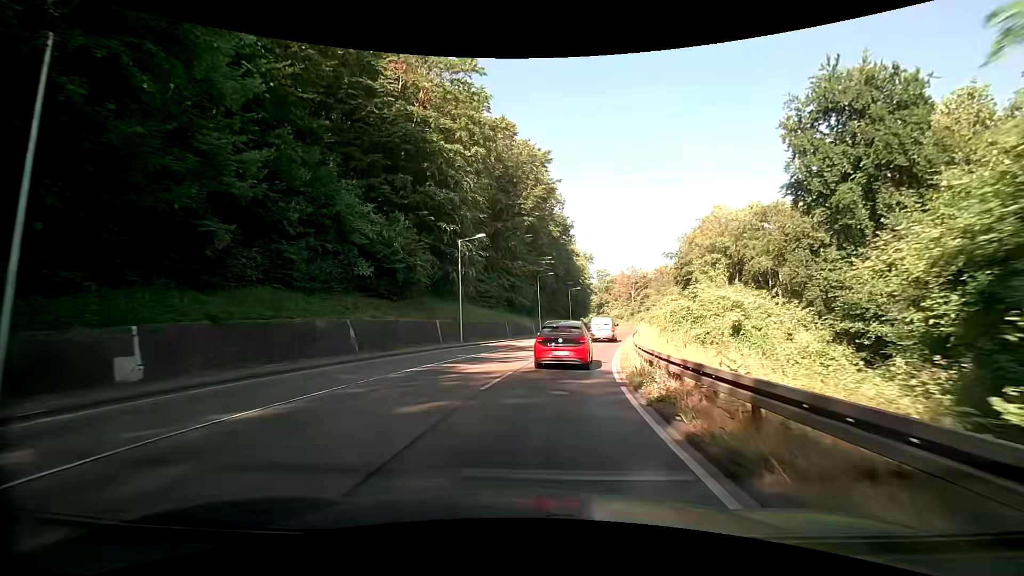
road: secondary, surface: asphalt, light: Day
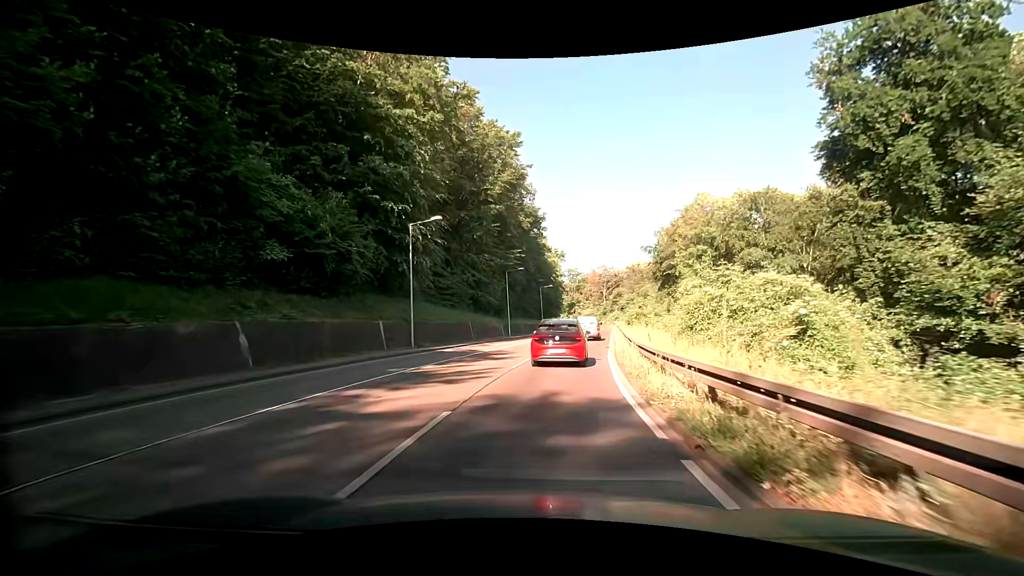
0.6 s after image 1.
(+0.3, +6.8) m; +4°
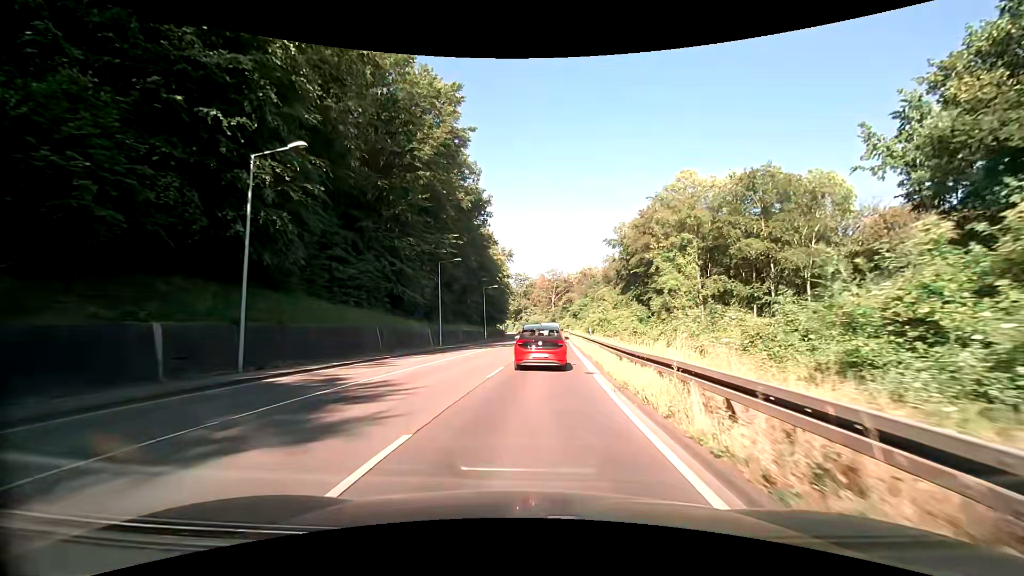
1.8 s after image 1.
(+0.7, +13.4) m; +6°
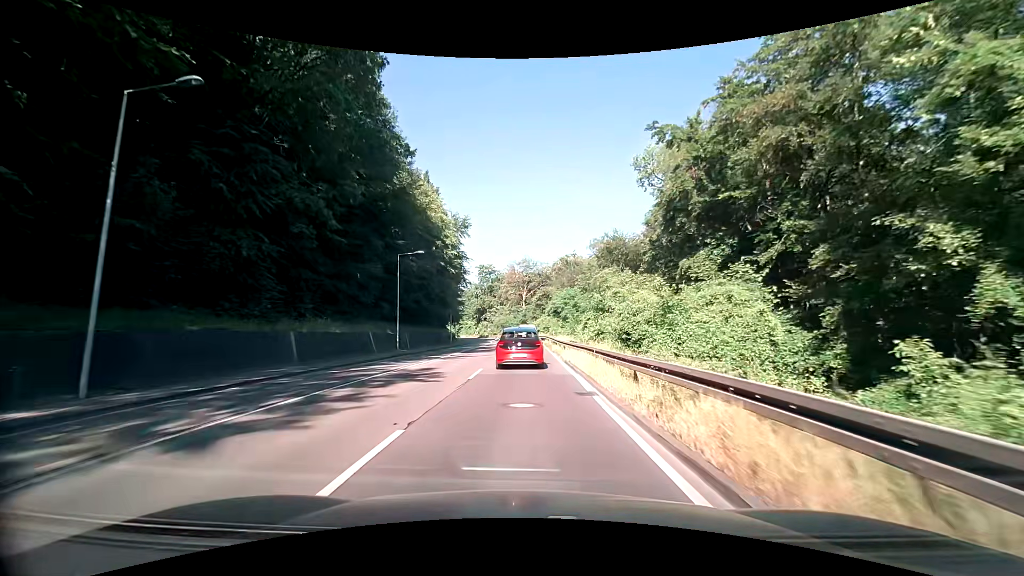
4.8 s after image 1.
(+2.2, +35.7) m; +4°
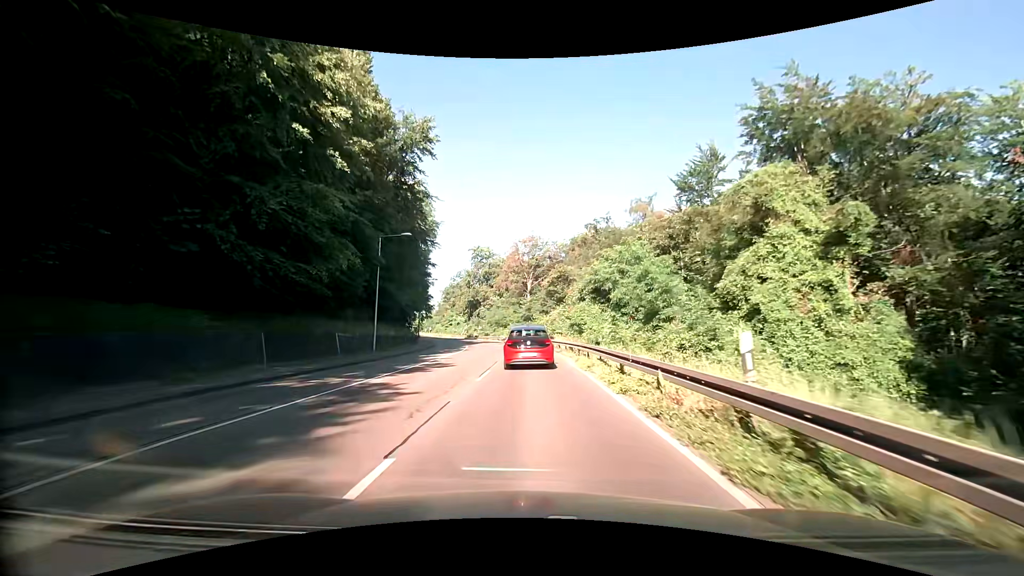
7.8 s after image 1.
(0.0, +37.6) m; 0°
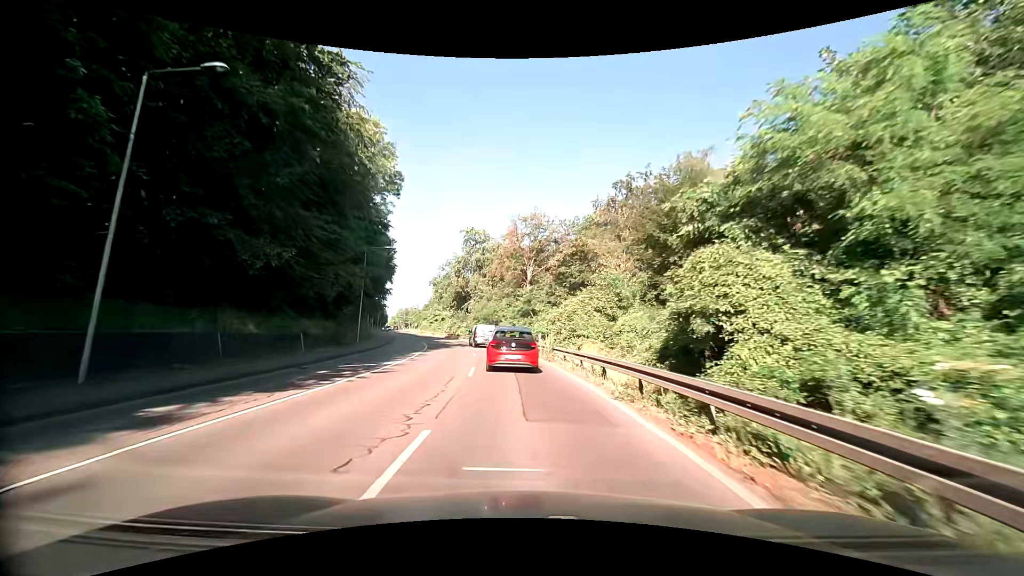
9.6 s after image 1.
(0.0, +22.6) m; +1°
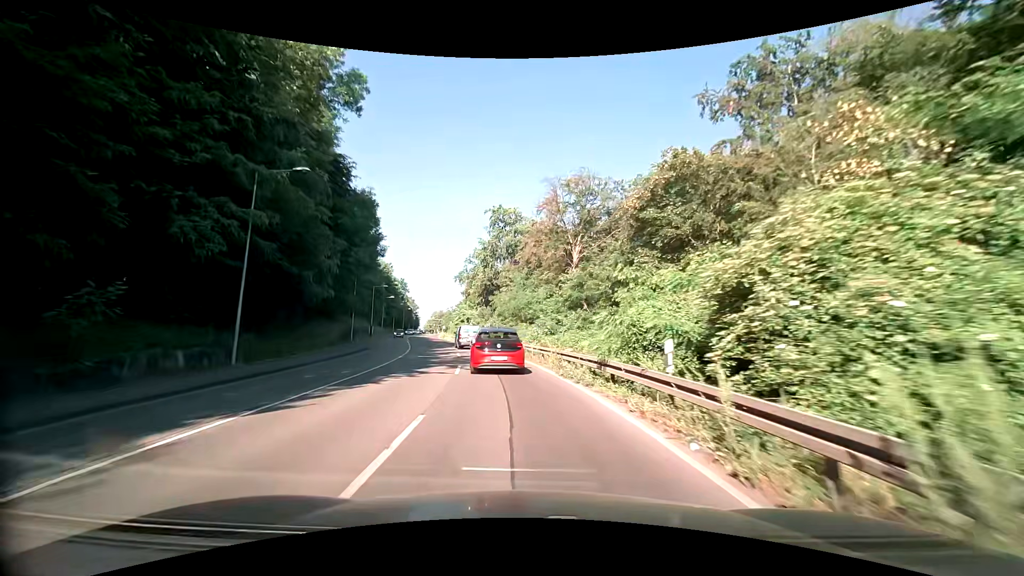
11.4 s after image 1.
(-0.8, +23.0) m; -5°
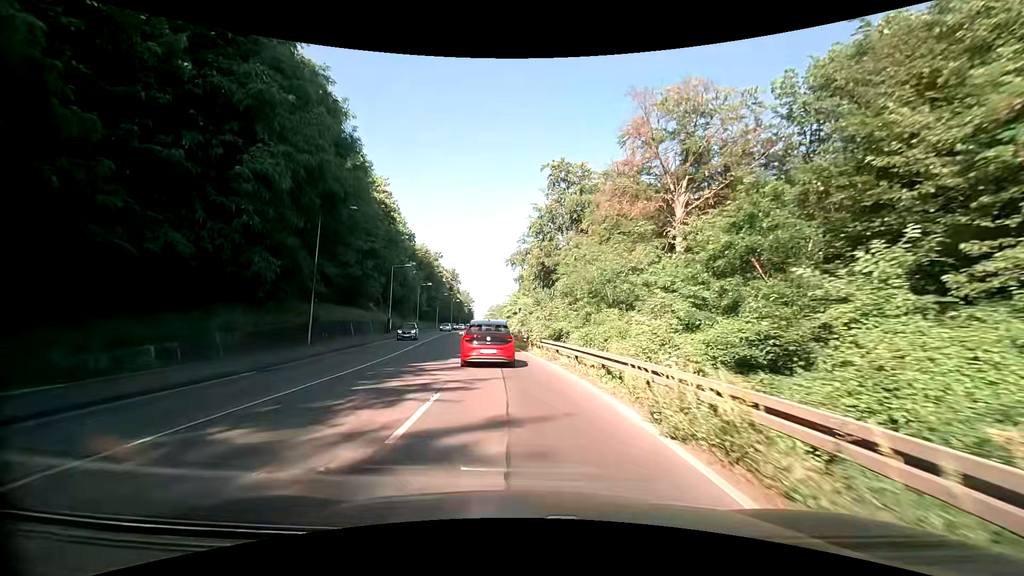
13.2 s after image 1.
(-1.2, +22.5) m; -6°
(0, +10) (-1, +20) (-2, +30) (-3, +40) (-5, +50) (-6, +60) (-7, +70) (-8, +80) (-9, +90) (-10, +99) m
